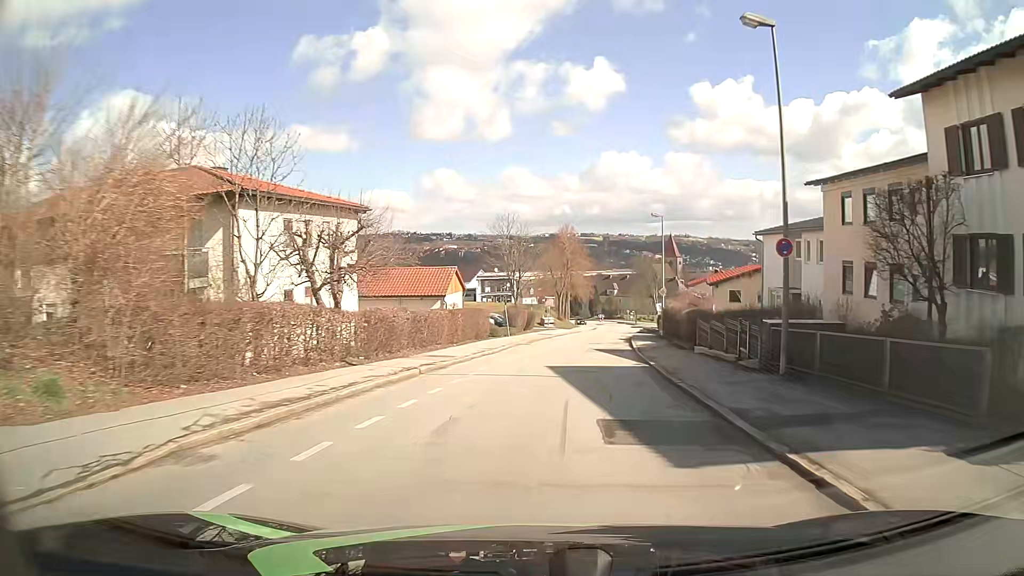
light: Day
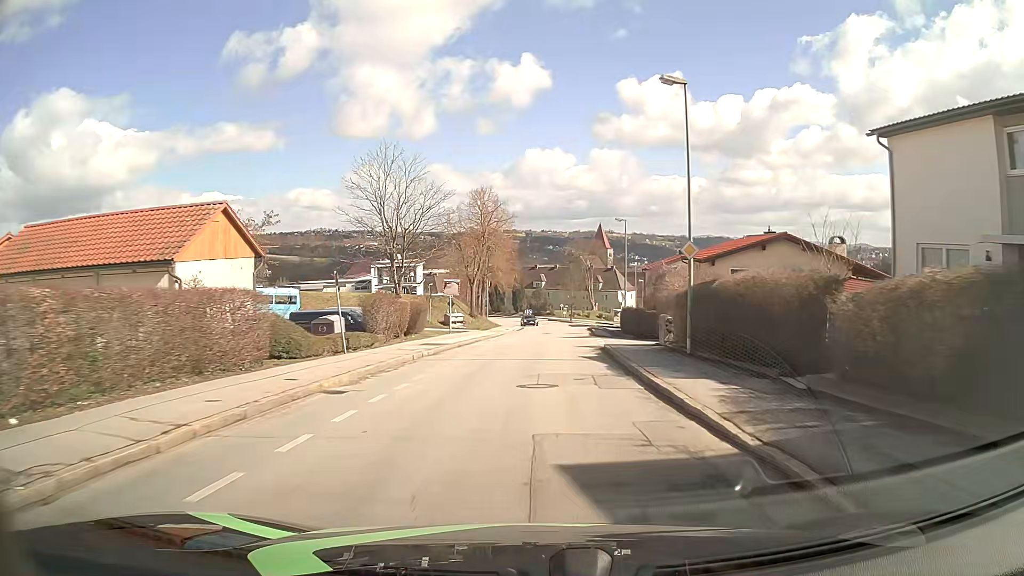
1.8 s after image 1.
(+1.8, +25.3) m; +7°
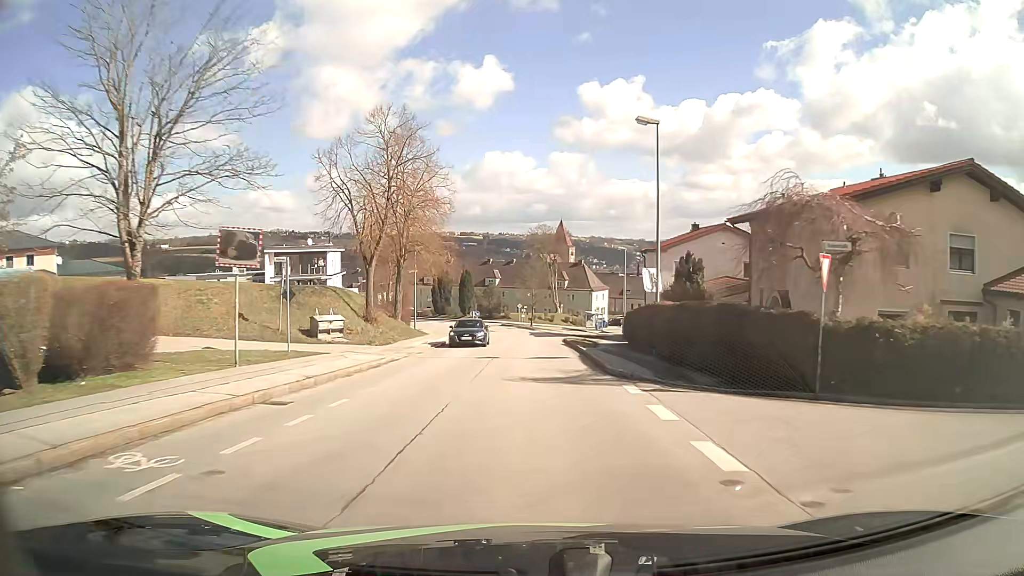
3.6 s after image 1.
(+0.8, +25.9) m; +4°
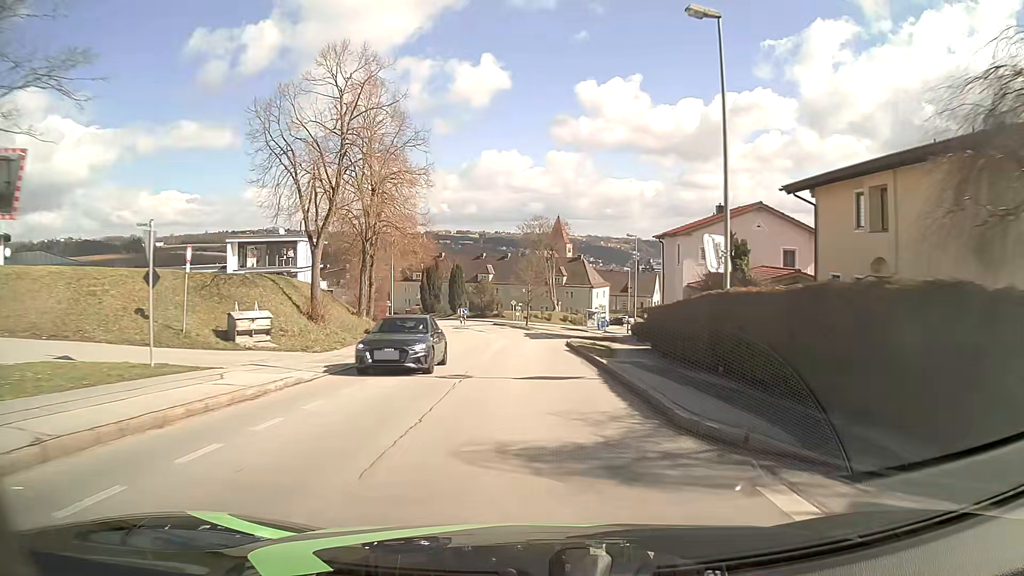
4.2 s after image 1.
(0.0, +8.8) m; 0°
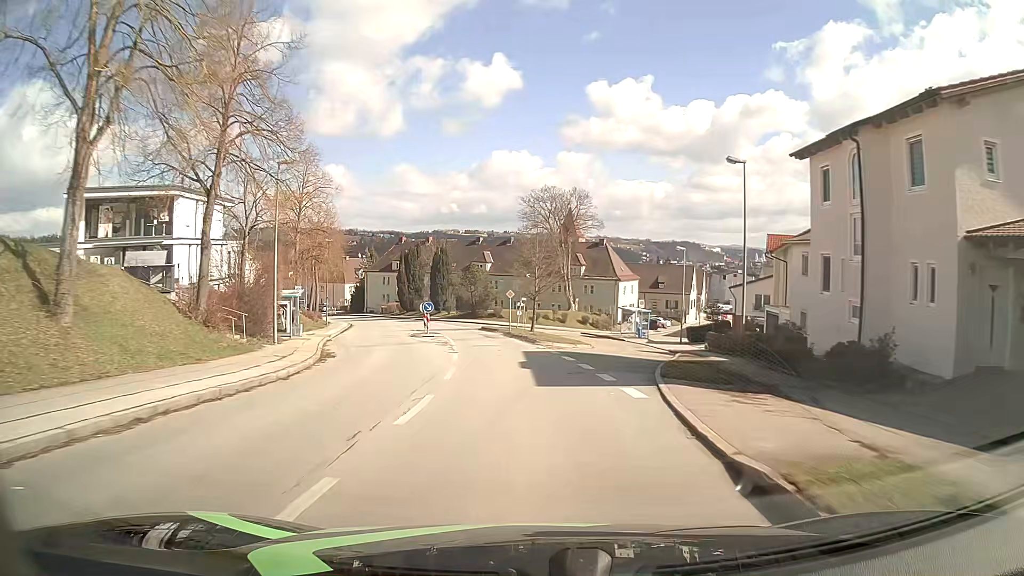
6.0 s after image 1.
(+0.1, +26.6) m; -1°
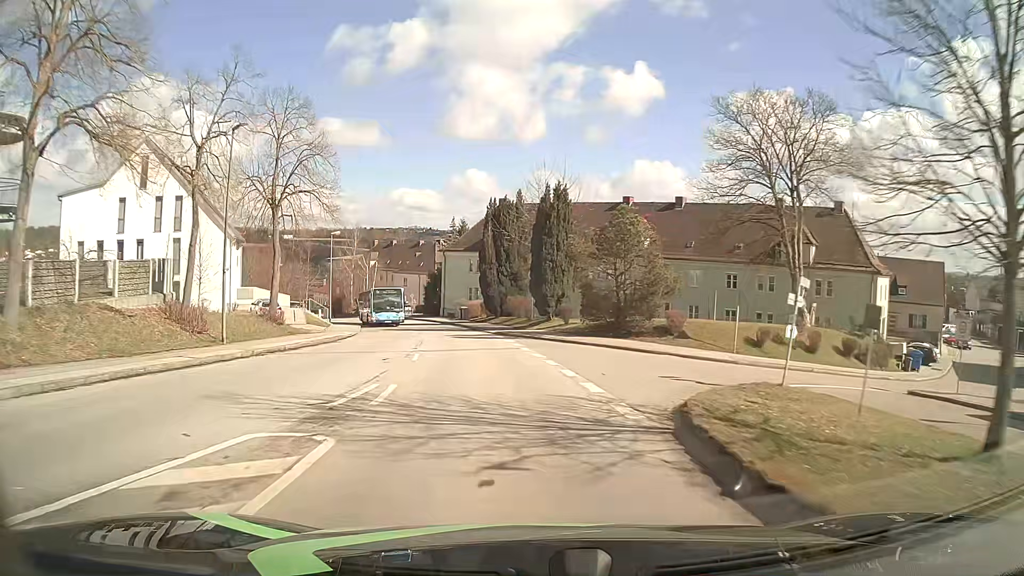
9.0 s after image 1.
(-3.5, +41.6) m; -11°
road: residential
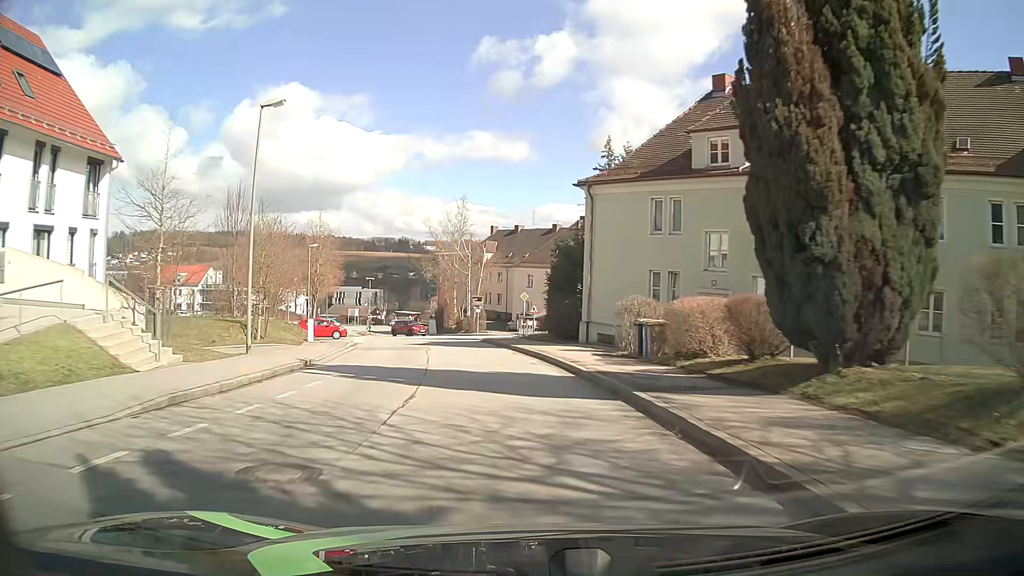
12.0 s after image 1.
(-5.2, +40.1) m; -13°
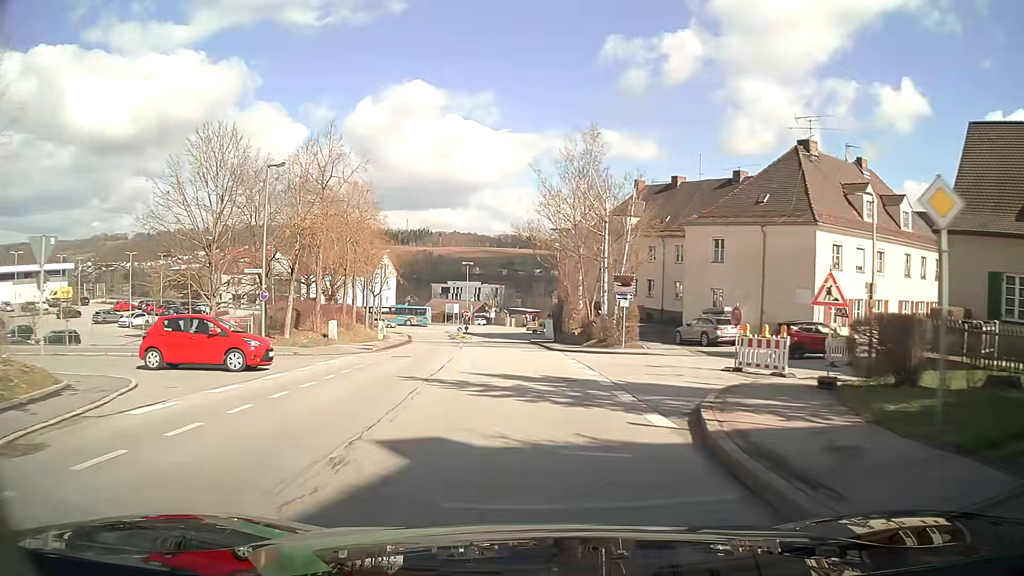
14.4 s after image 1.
(-3.3, +32.2) m; -11°
(0, +10) (0, +20) (-1, +30) (-1, +40) (-1, +50) (-2, +60) (-2, +70) (-2, +80) (-2, +90) (+1, +99) m
